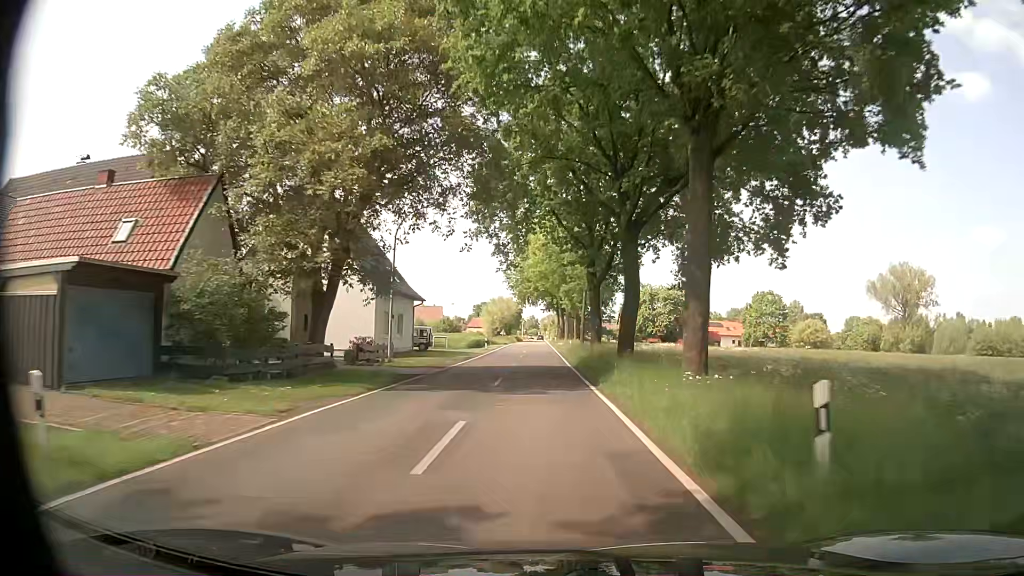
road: tertiary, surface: asphalt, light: Day
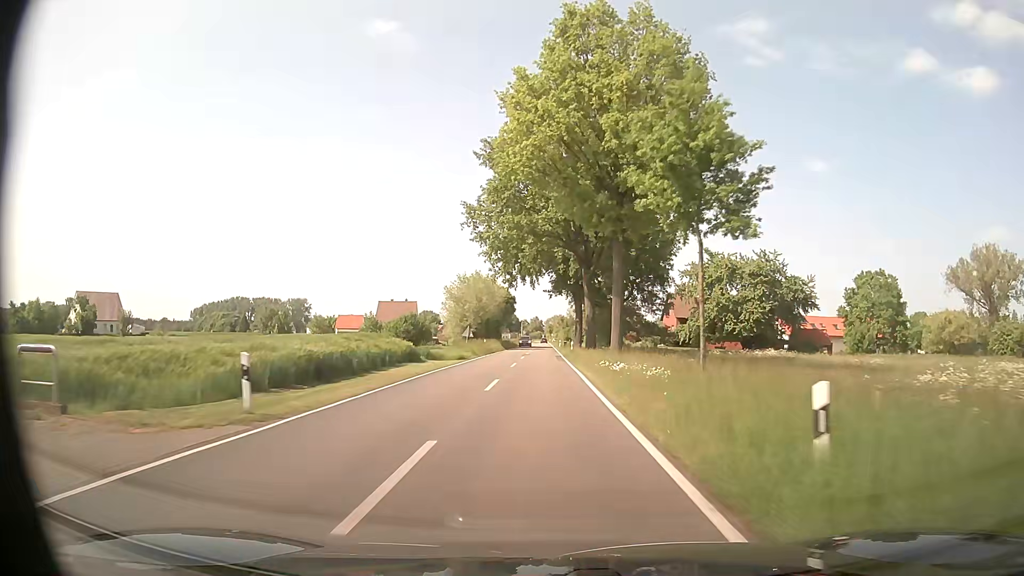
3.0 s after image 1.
(-0.3, +50.0) m; 0°
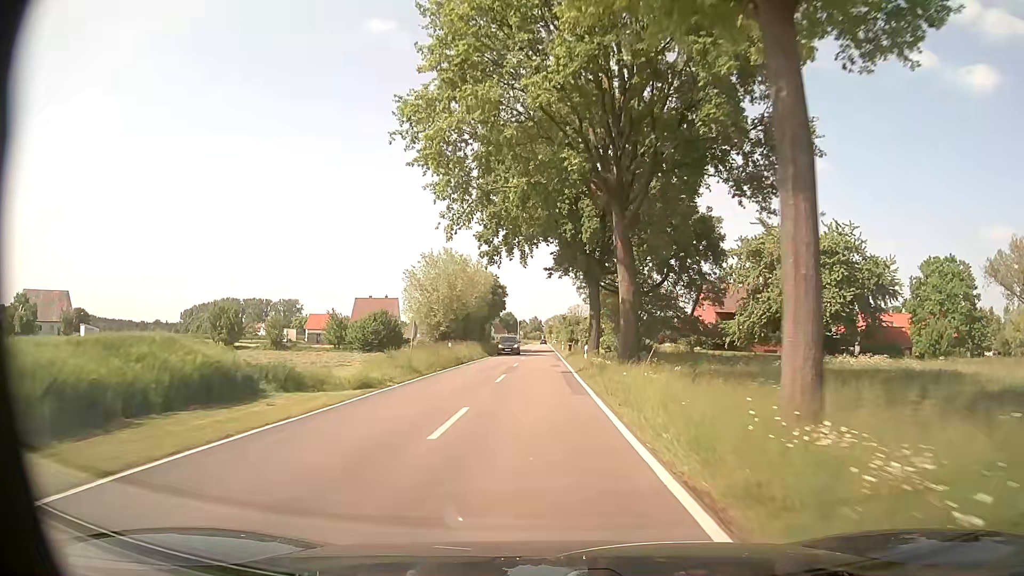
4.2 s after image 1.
(0.0, +20.2) m; 0°
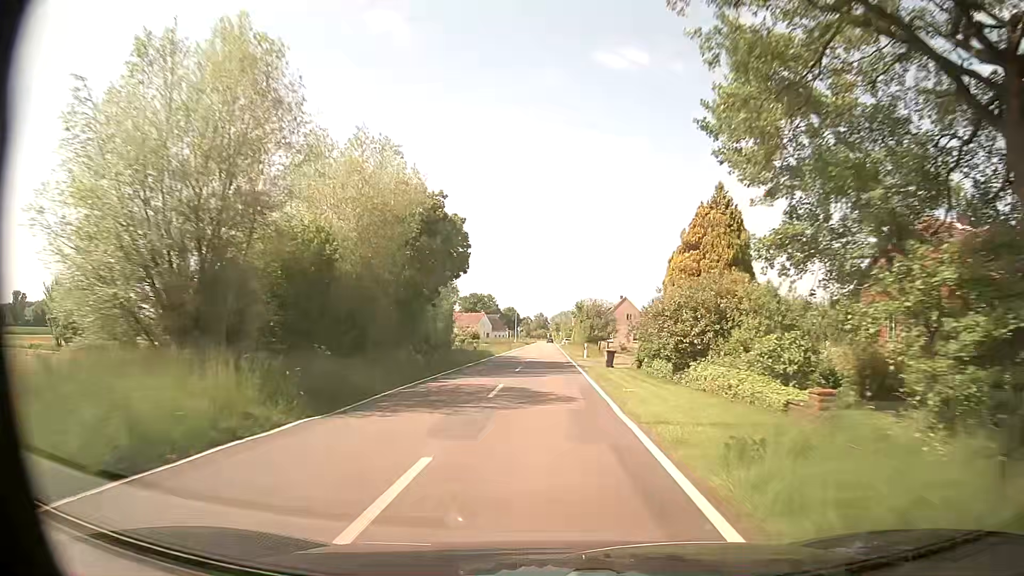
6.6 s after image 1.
(-0.3, +40.5) m; -1°
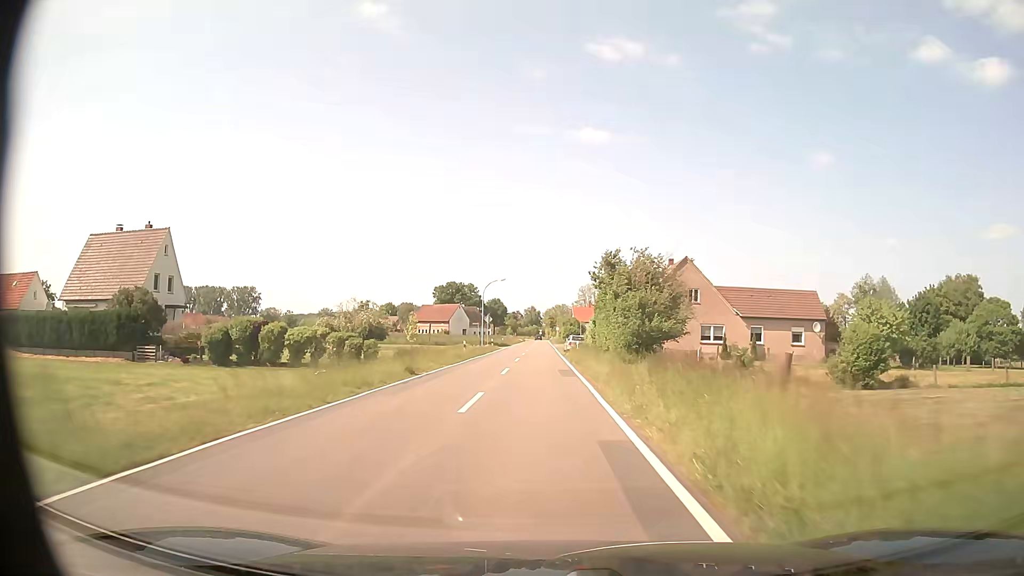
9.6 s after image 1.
(+0.3, +51.4) m; 0°
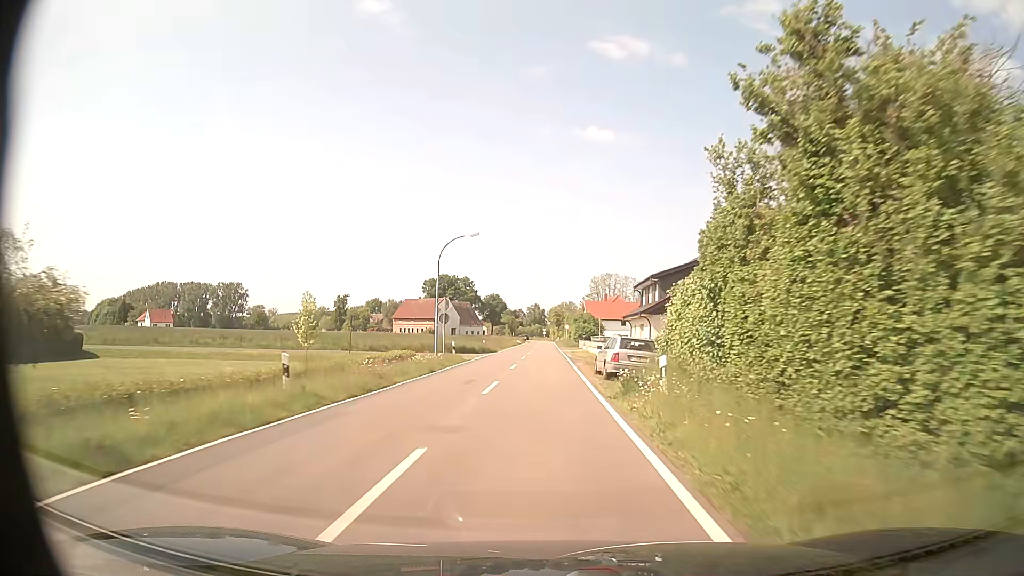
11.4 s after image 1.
(-0.1, +31.4) m; 0°
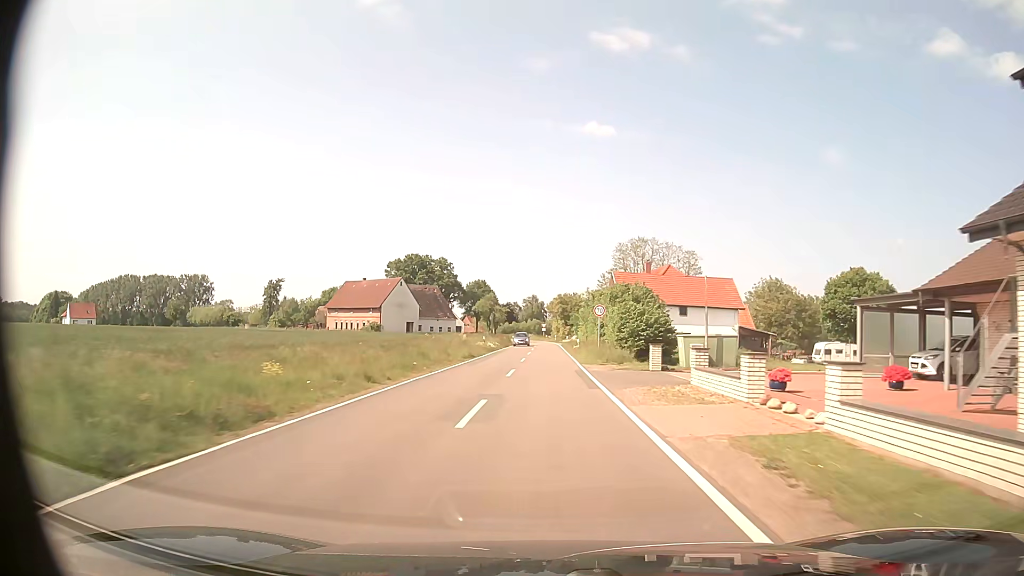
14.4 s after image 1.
(-0.1, +53.0) m; 0°
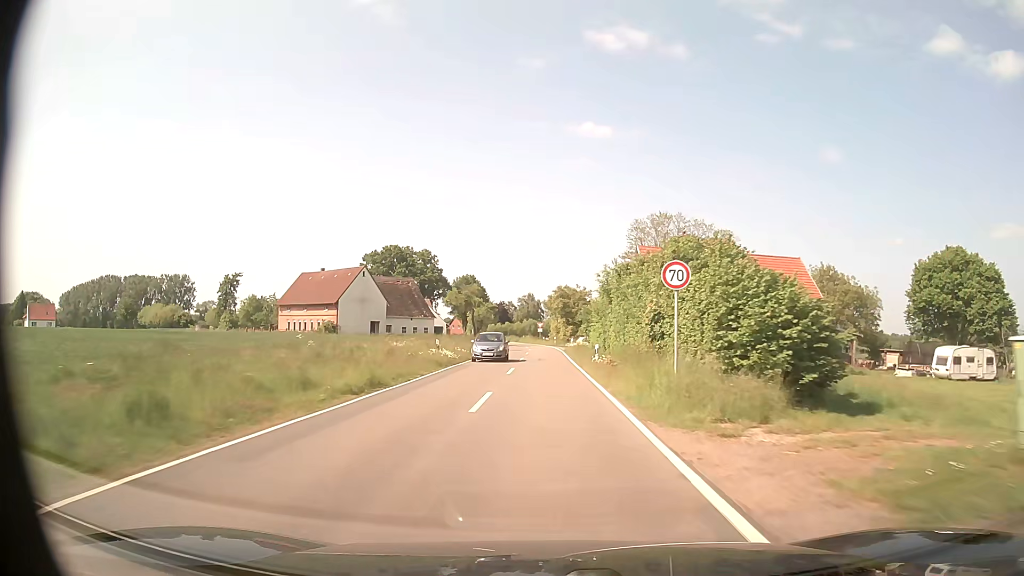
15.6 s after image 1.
(0.0, +21.4) m; 0°
(0, +10) (0, +20) (0, +30) (0, +40) (0, +50) (0, +60) (-1, +70) (-2, +80) (-3, +90) (-5, +100) m
